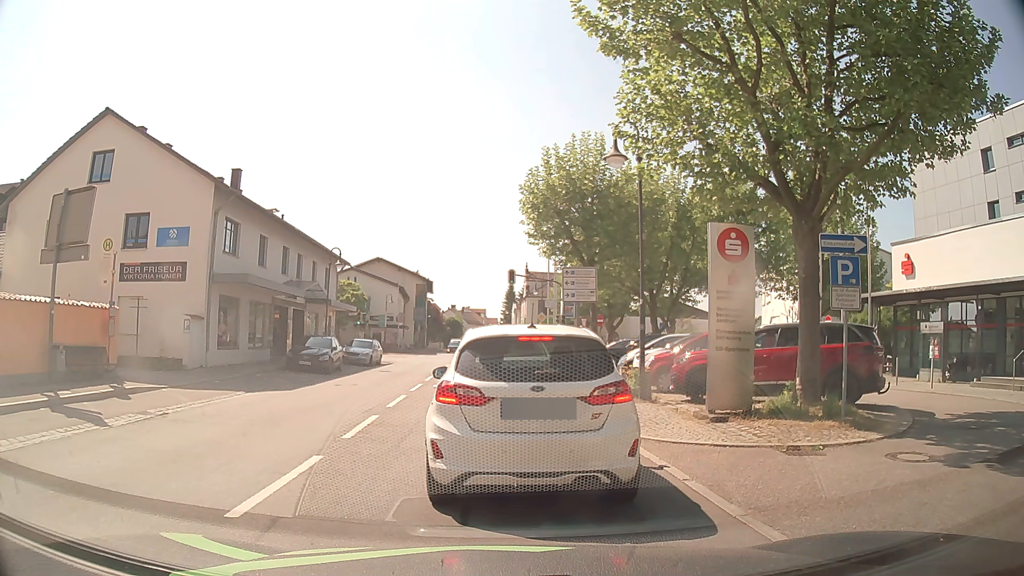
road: secondary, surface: asphalt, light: Day
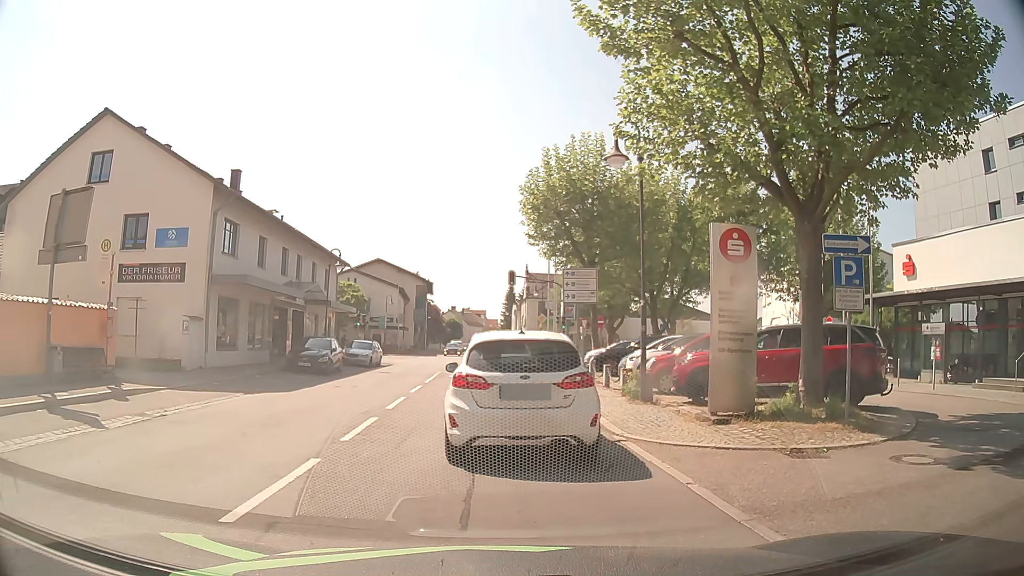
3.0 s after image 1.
(0.0, +0.1) m; 0°
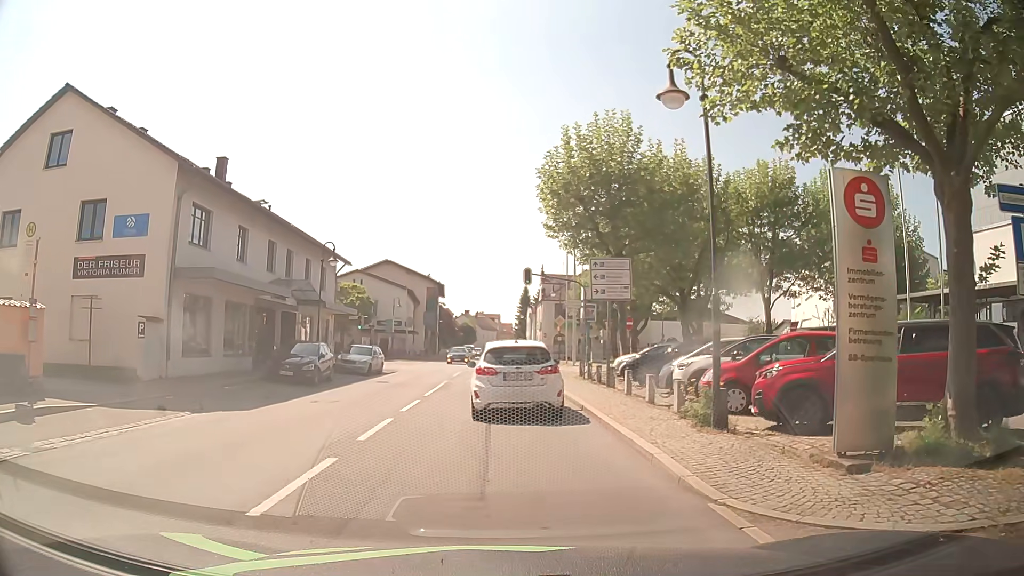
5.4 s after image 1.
(+0.1, +4.3) m; 0°
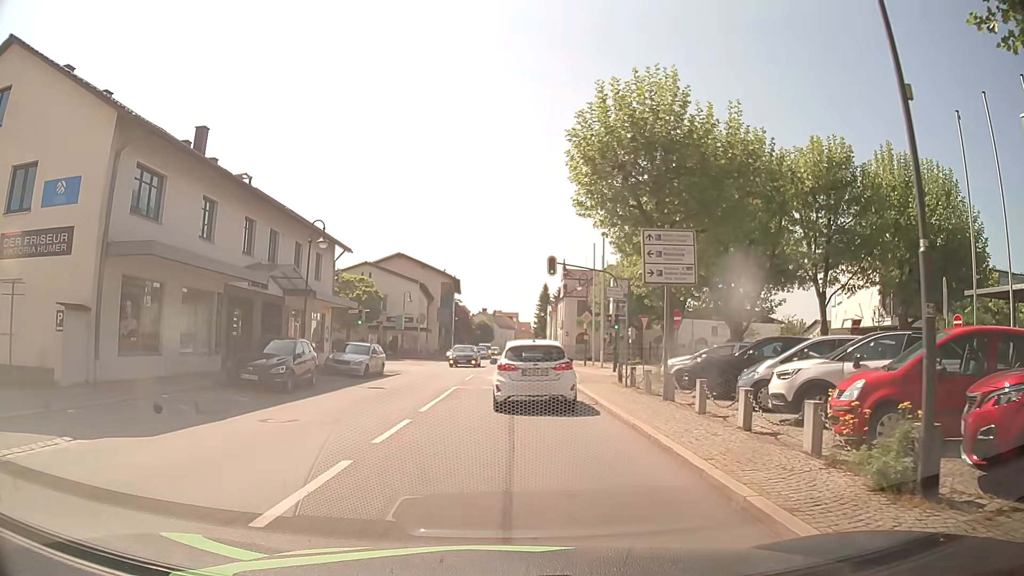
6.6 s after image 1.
(0.0, +5.2) m; -1°
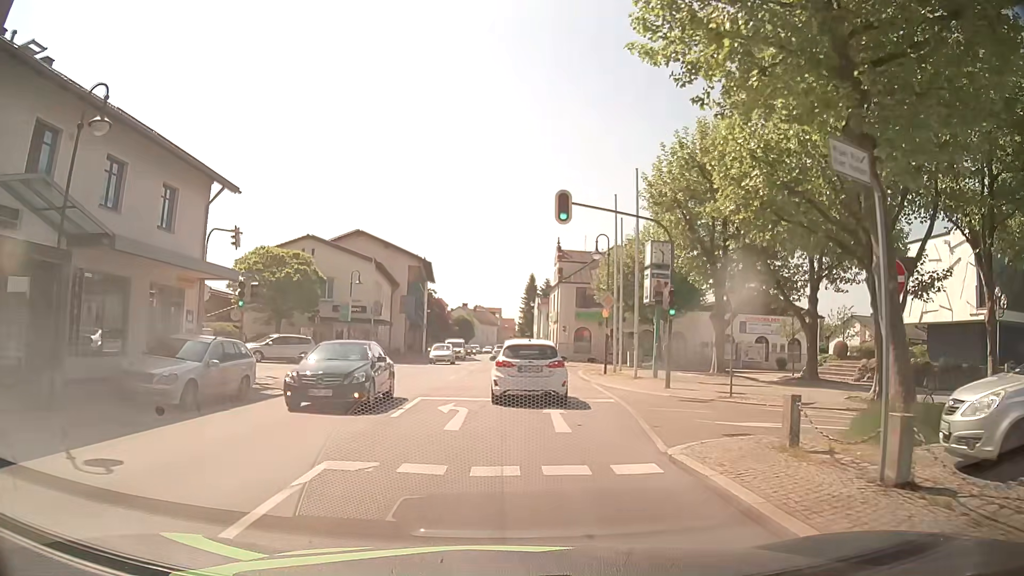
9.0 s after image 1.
(+0.3, +15.0) m; +2°
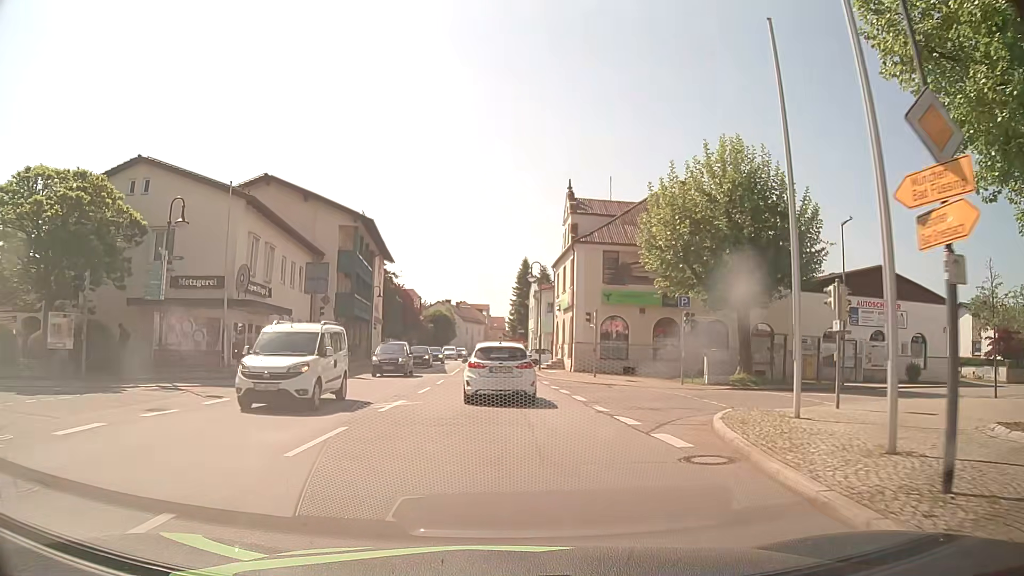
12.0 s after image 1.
(+0.5, +24.0) m; 0°
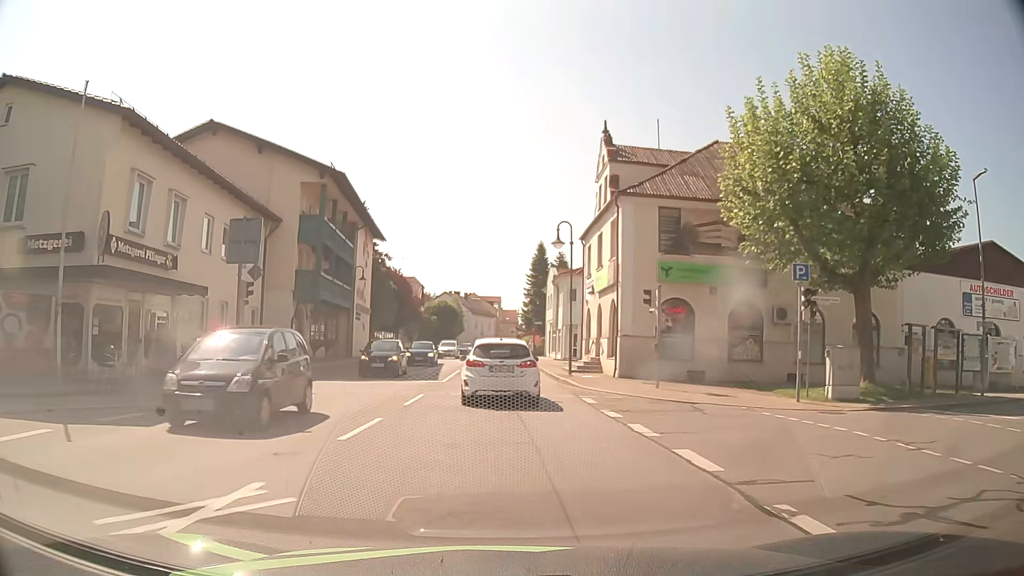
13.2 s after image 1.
(0.0, +10.9) m; 0°
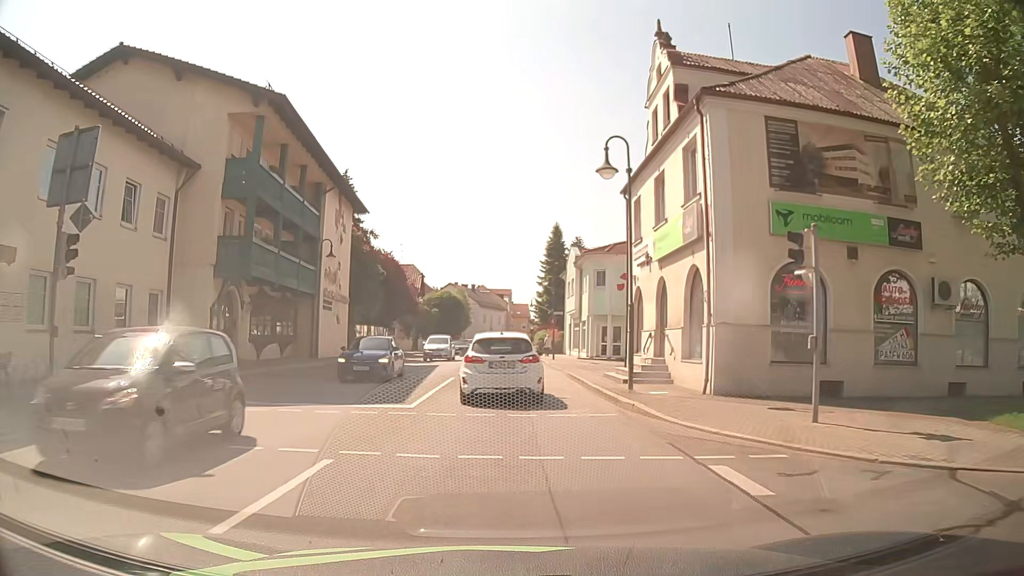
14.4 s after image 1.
(-0.2, +10.4) m; -2°
(0, +10) (0, +20) (0, +30) (0, +40) (0, +50) (0, +60) (0, +70) (0, +80) (+1, +90) (+2, +100) m
